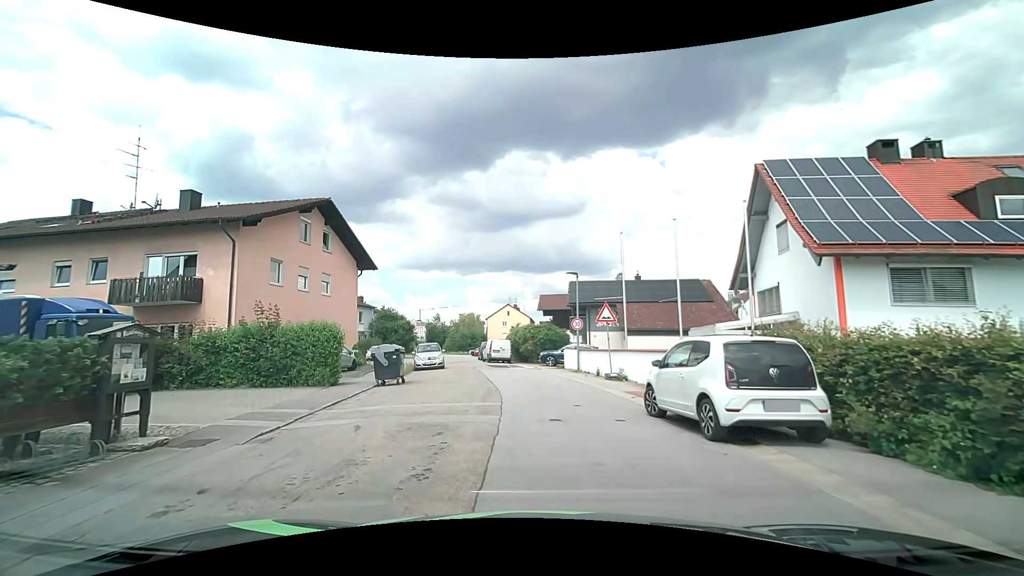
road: residential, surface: asphalt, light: Day
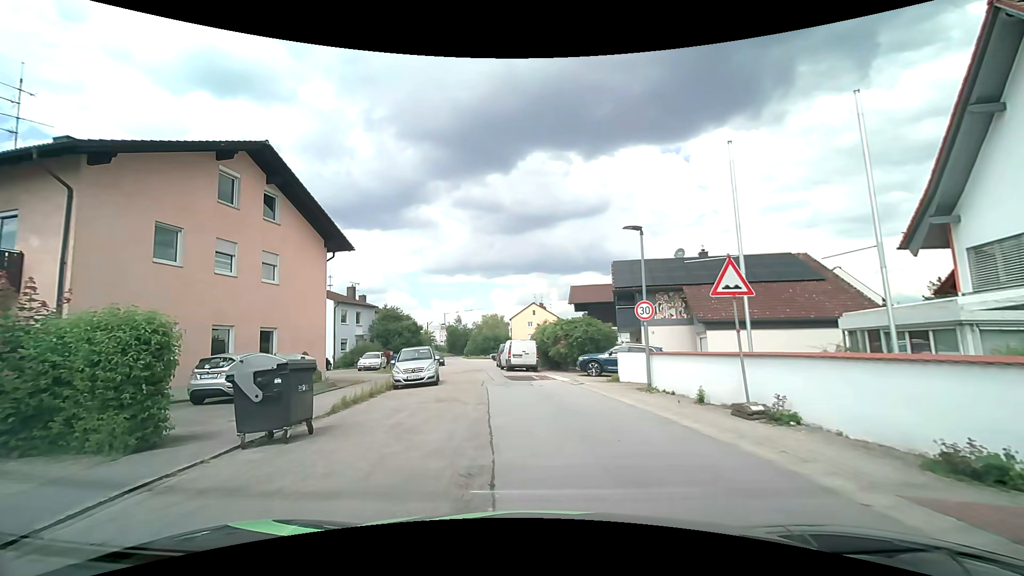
(-0.2, +10.0) m; -2°
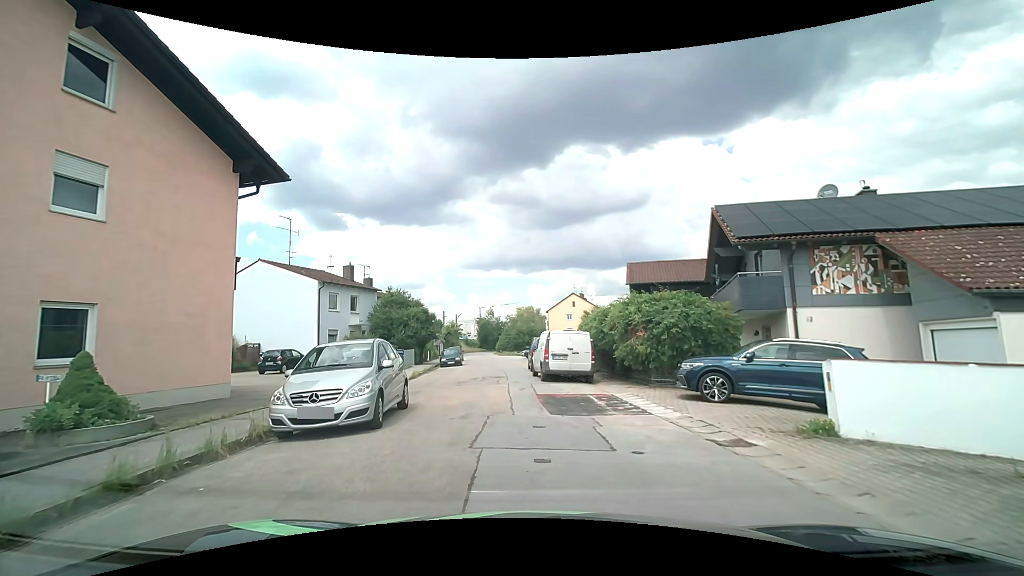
(-0.5, +11.6) m; -5°
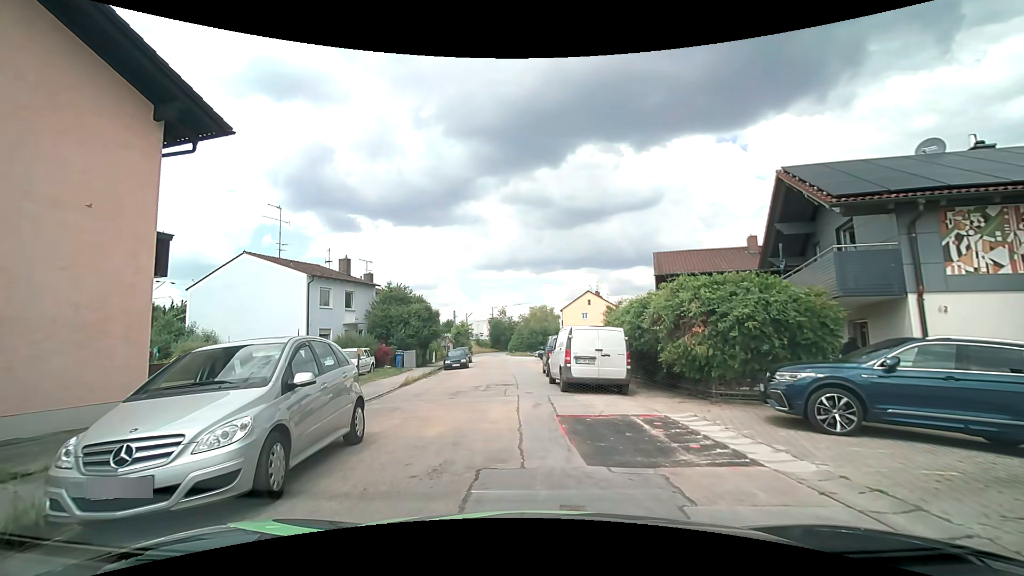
(-0.1, +4.0) m; -2°
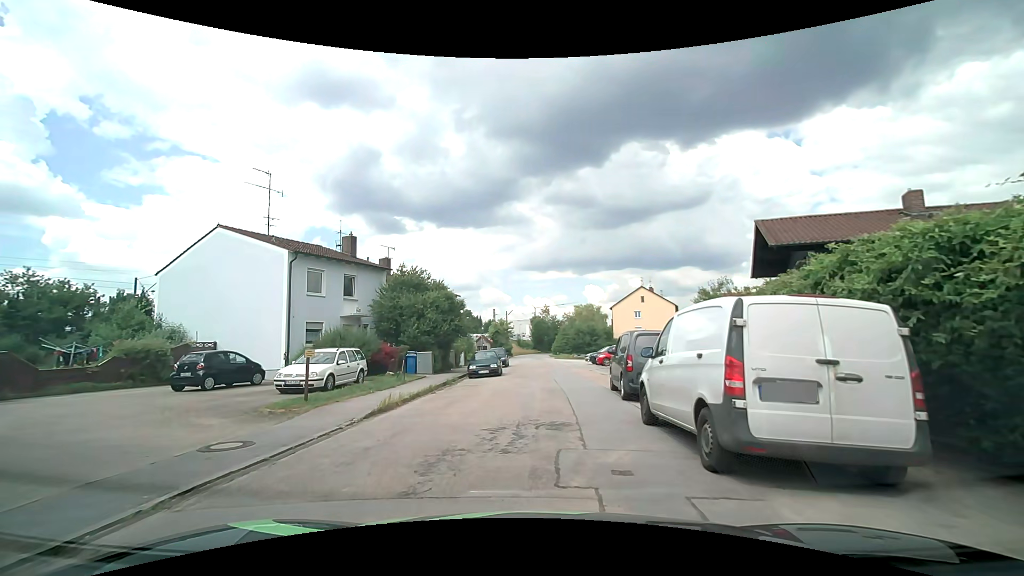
(-0.3, +8.7) m; -5°
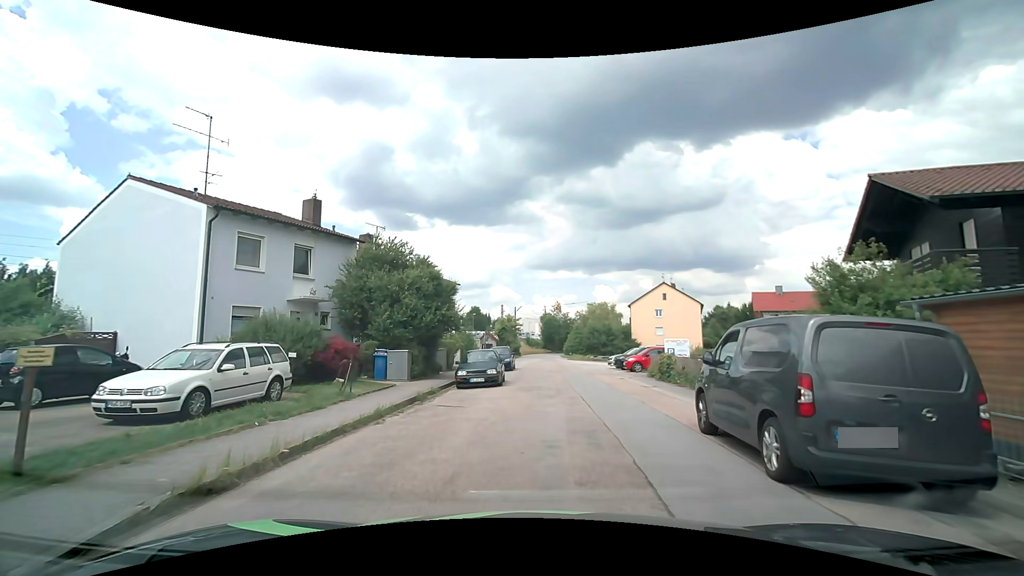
(-0.1, +7.3) m; -1°
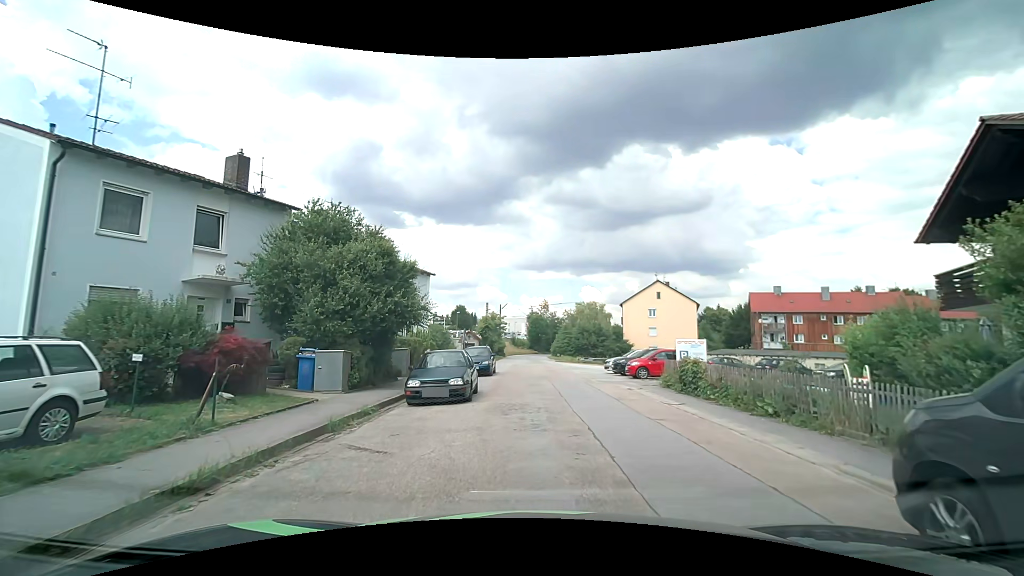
(+0.1, +5.2) m; +1°
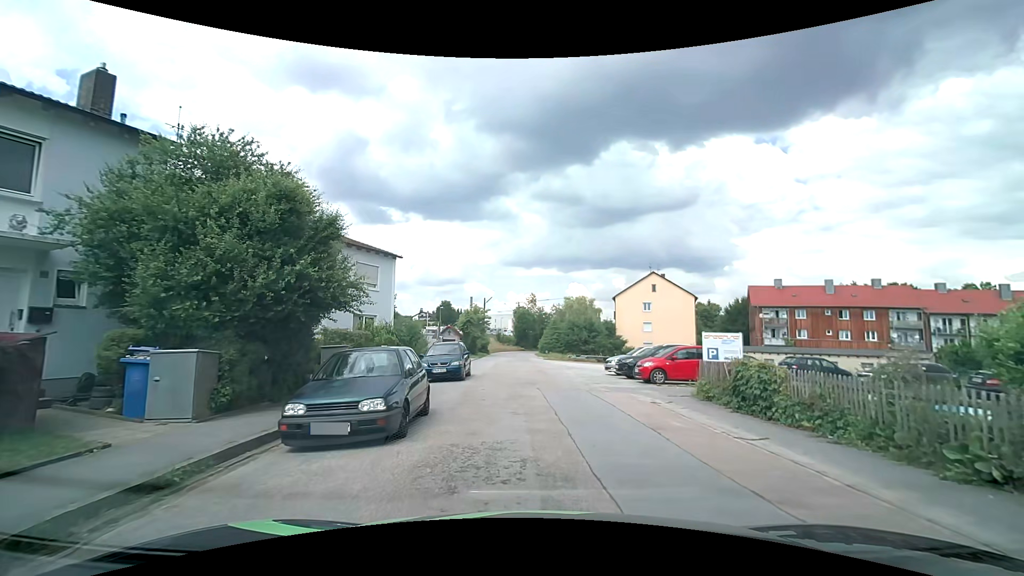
(+0.1, +5.5) m; +2°
(+1, +10) (+1, +20) (0, +30) (0, +40) (0, +50) (-1, +60) (-1, +70) (0, +80) (+2, +90) (+7, +99) m
